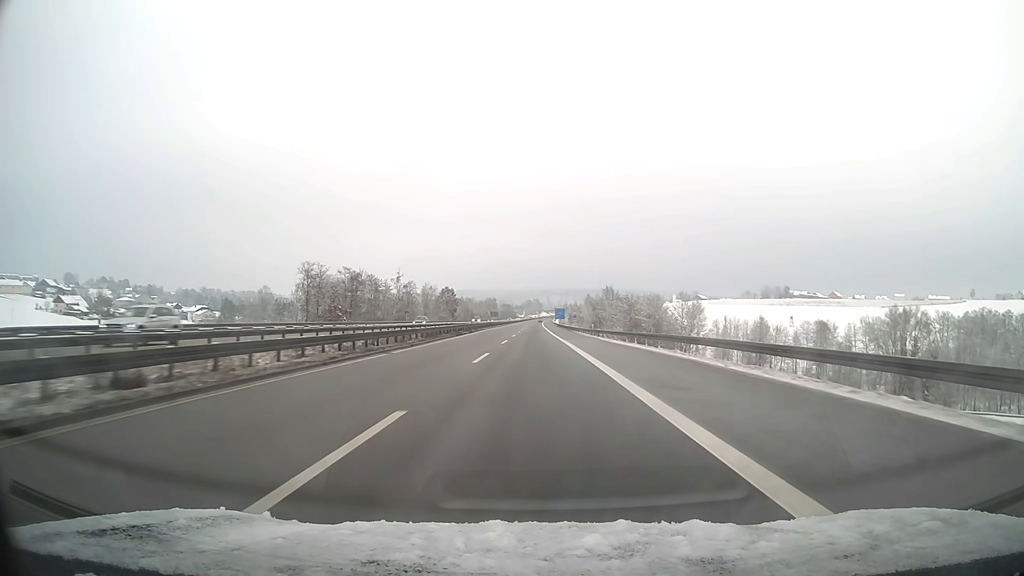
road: motorway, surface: asphalt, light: Day
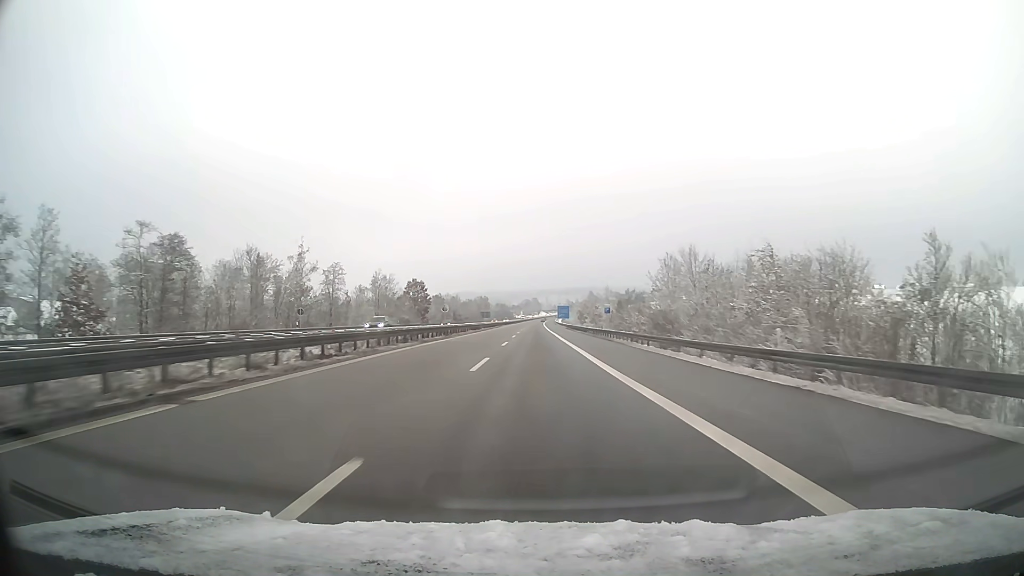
(0.0, +57.0) m; 0°
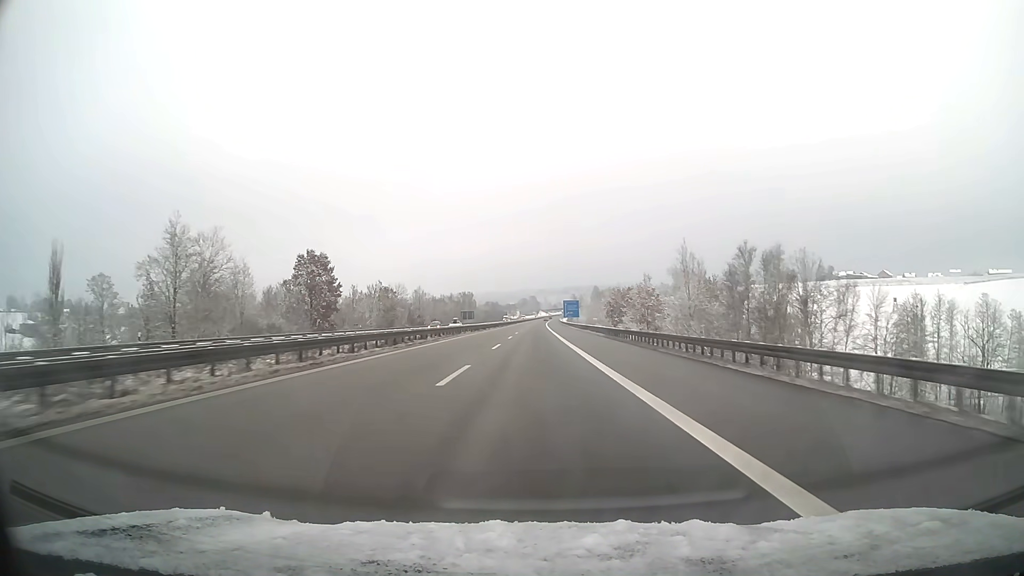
(+0.1, +76.0) m; 0°
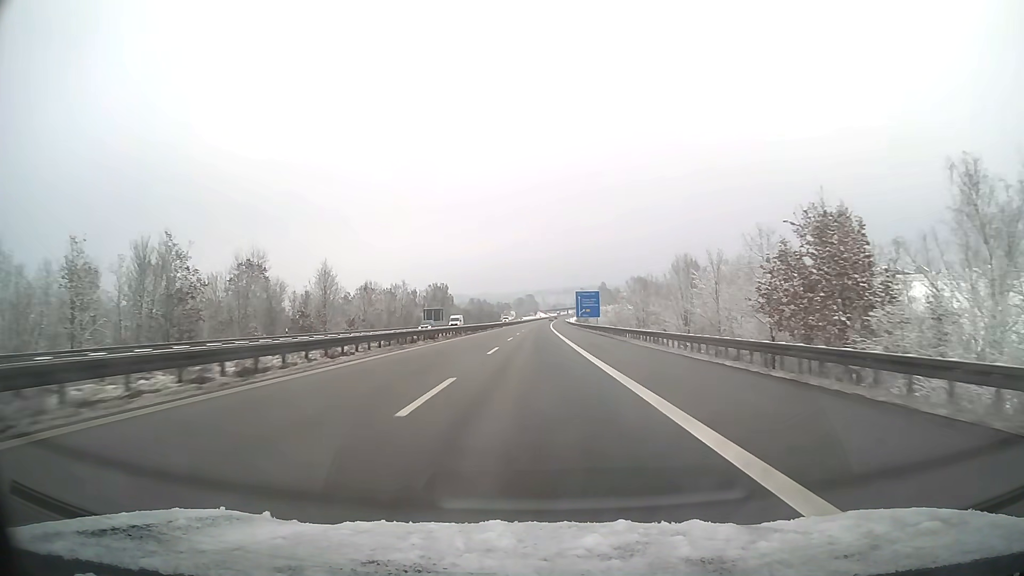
(+0.1, +76.0) m; 0°
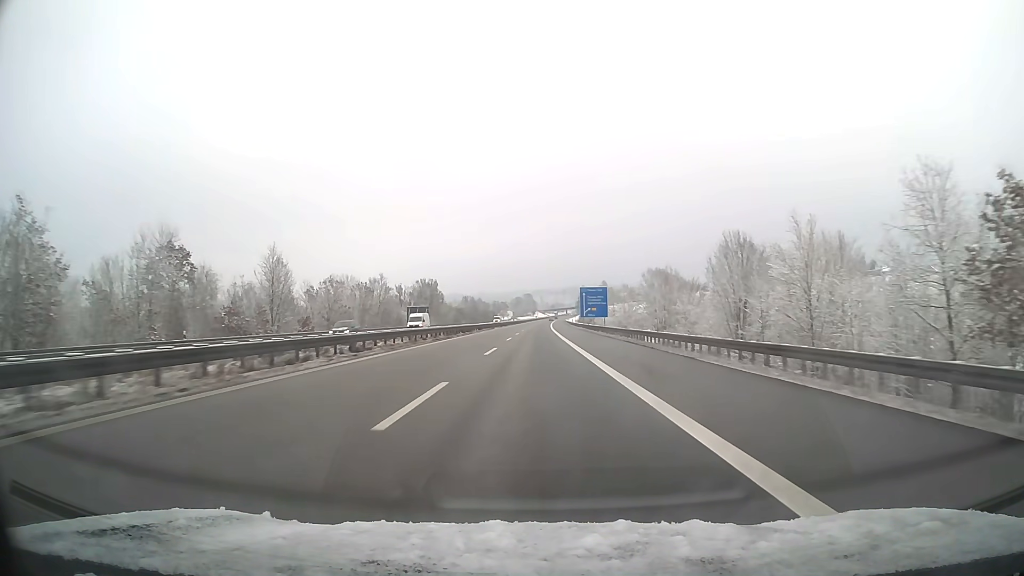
(0.0, +19.0) m; 0°
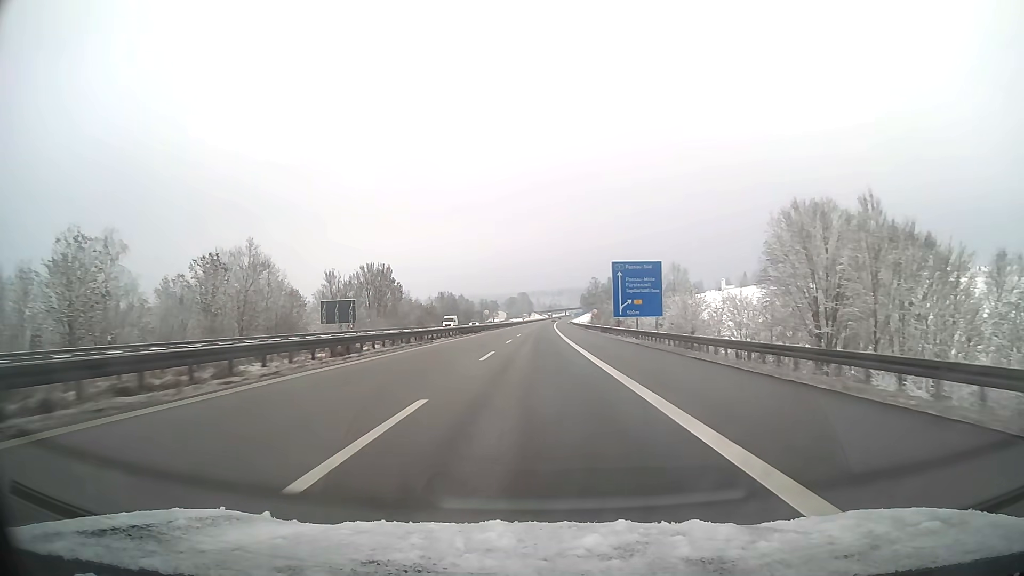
(+0.2, +57.0) m; 0°
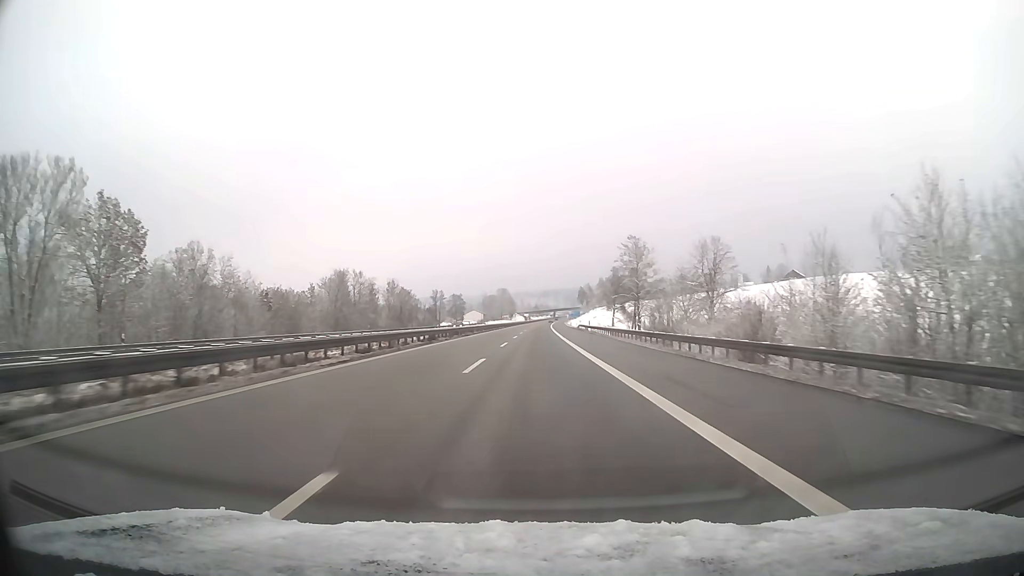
(+0.9, +95.0) m; +1°
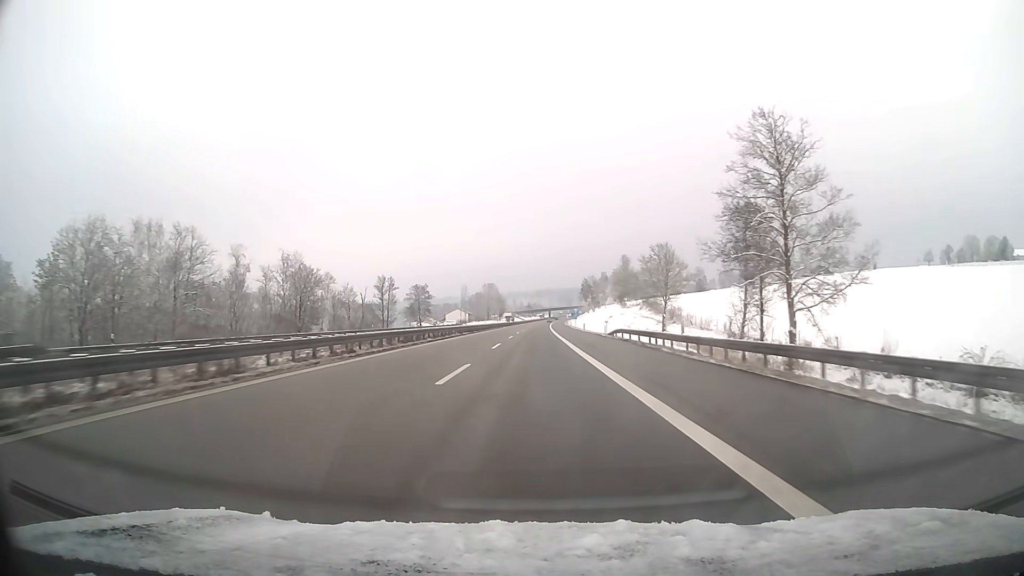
(+0.3, +57.0) m; +1°
